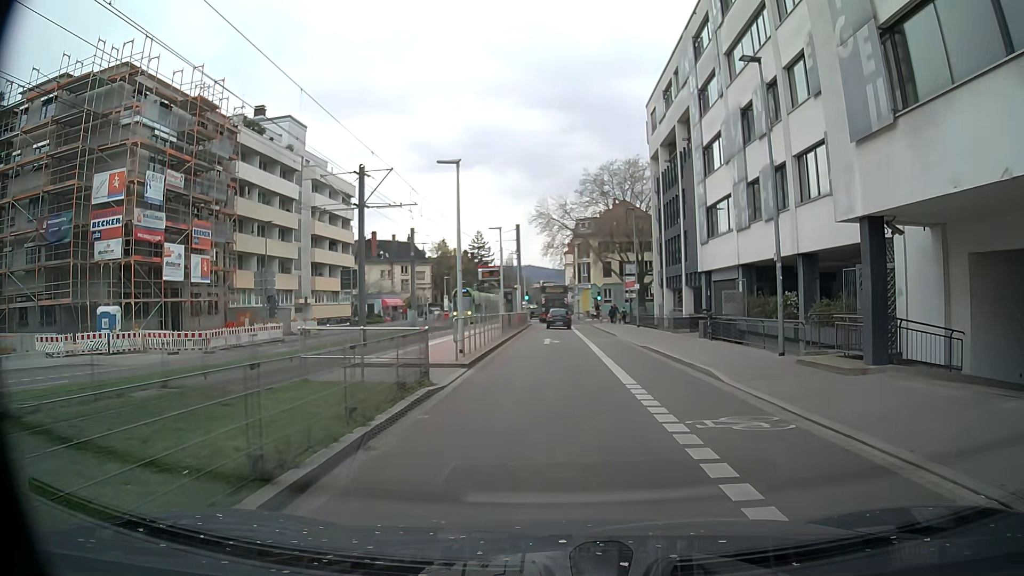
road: secondary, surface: asphalt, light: Day
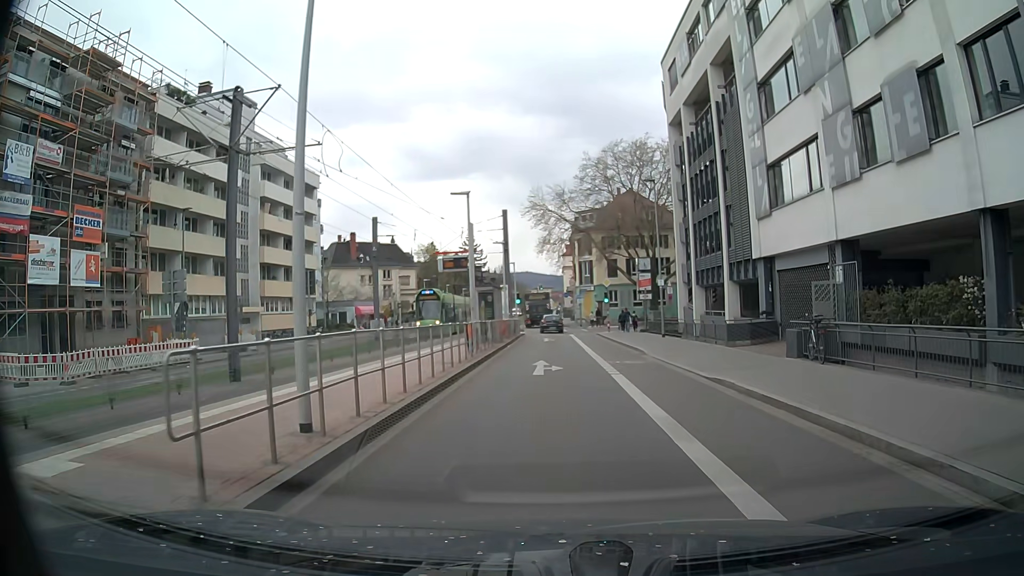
(+0.2, +11.4) m; +1°
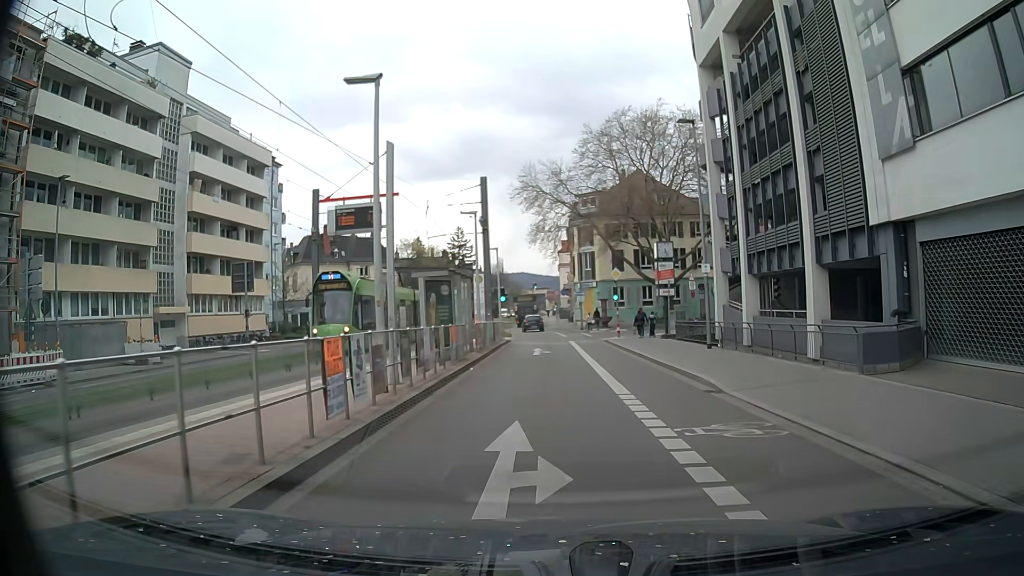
(+0.1, +11.2) m; -1°
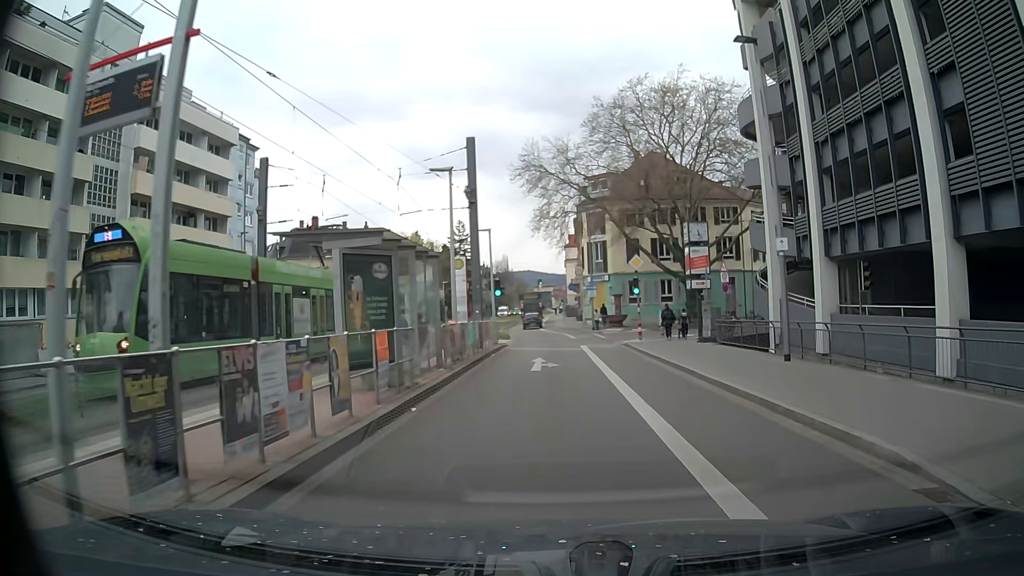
(+0.2, +7.6) m; +2°
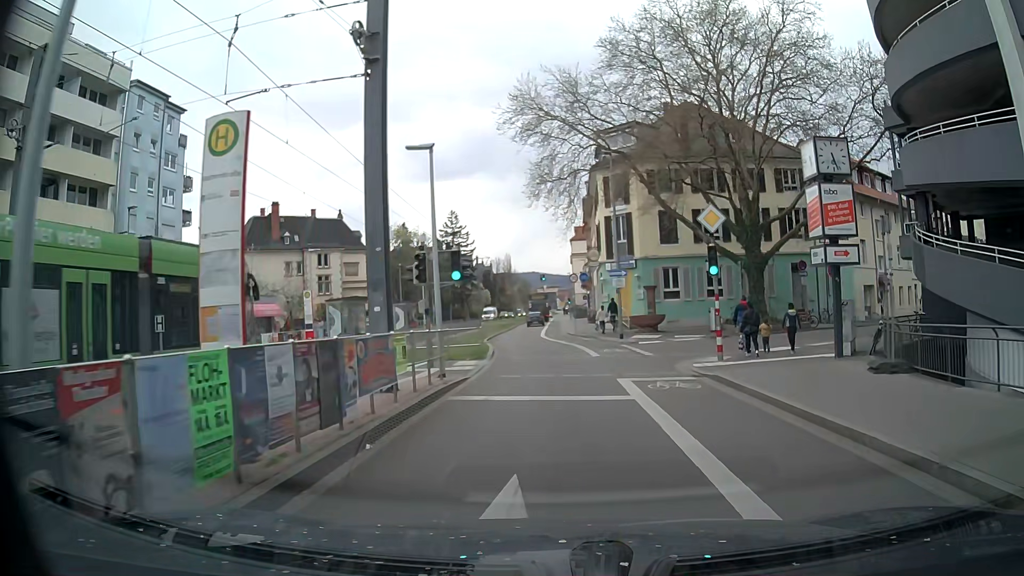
(-0.3, +15.5) m; 0°
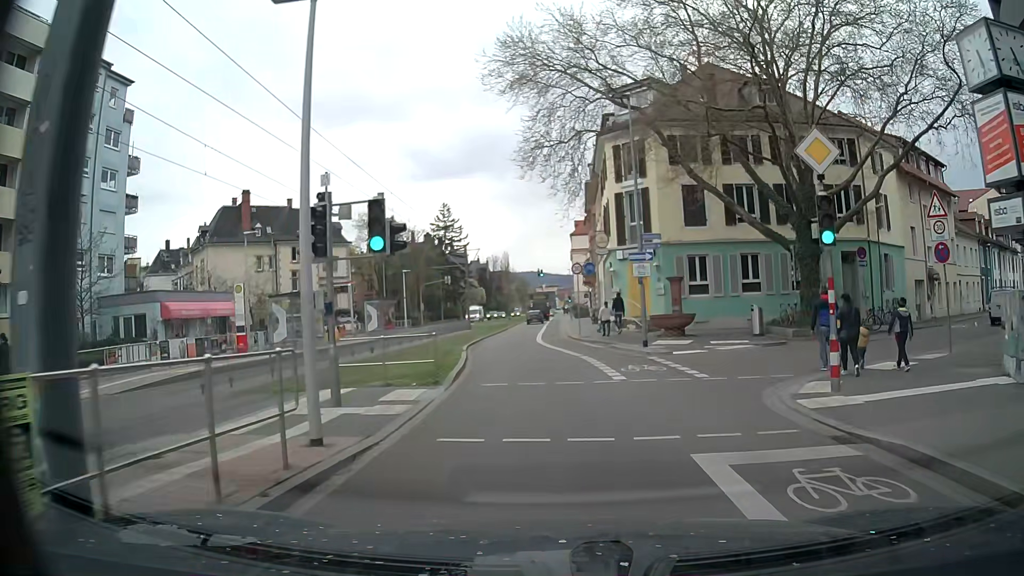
(-0.2, +7.9) m; -1°
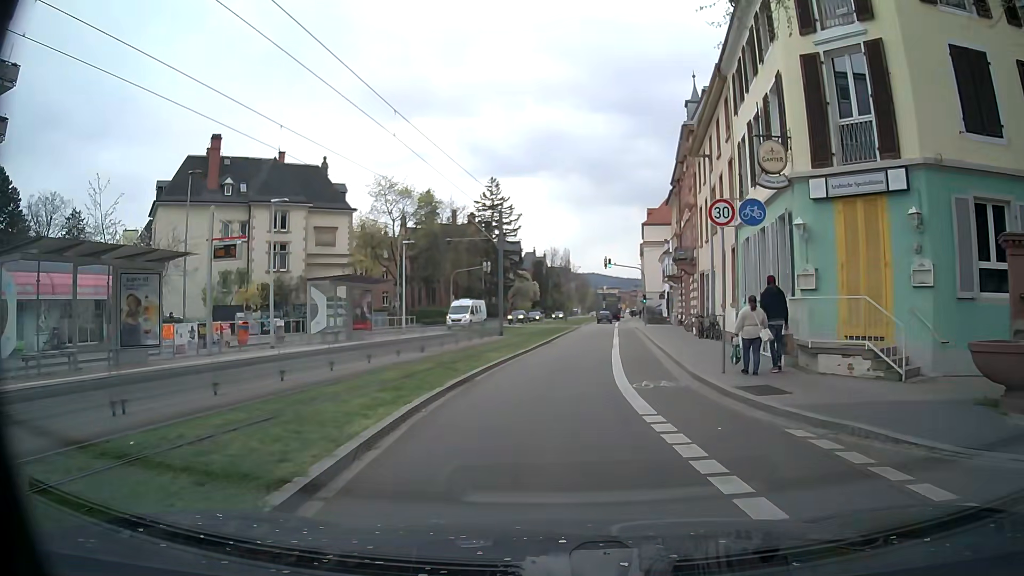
(-0.8, +20.0) m; -6°
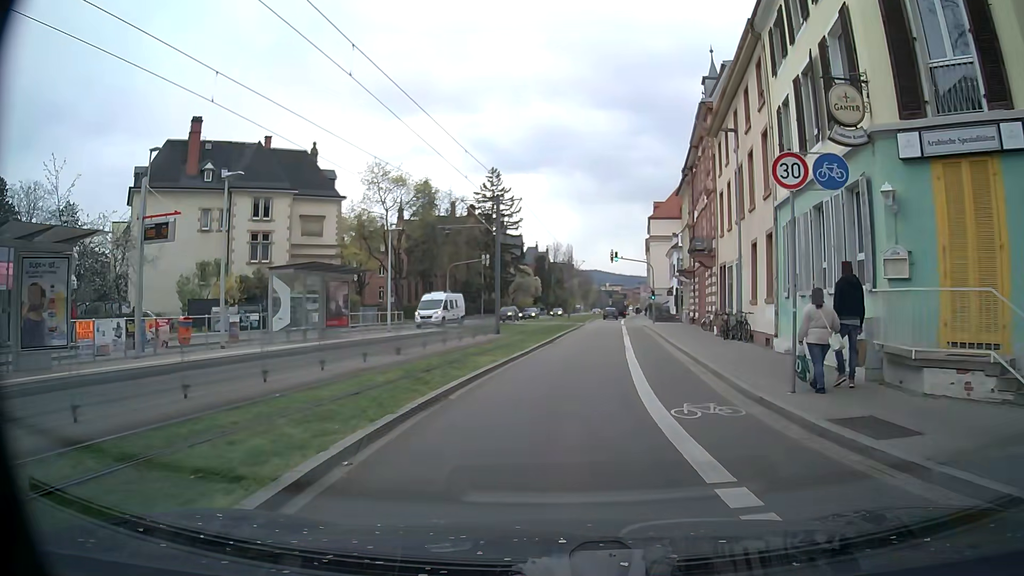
(0.0, +4.0) m; 0°
(0, +10) (+1, +20) (+2, +30) (+3, +40) (+5, +50) (+6, +60) (+7, +70) (+8, +80) (+10, +89) (+11, +99) m
